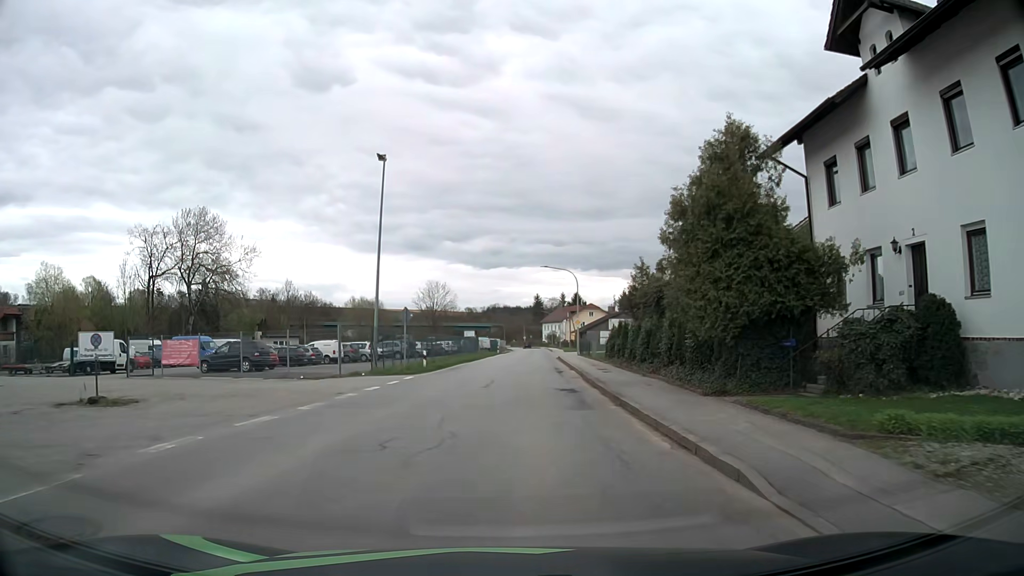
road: secondary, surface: asphalt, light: Day
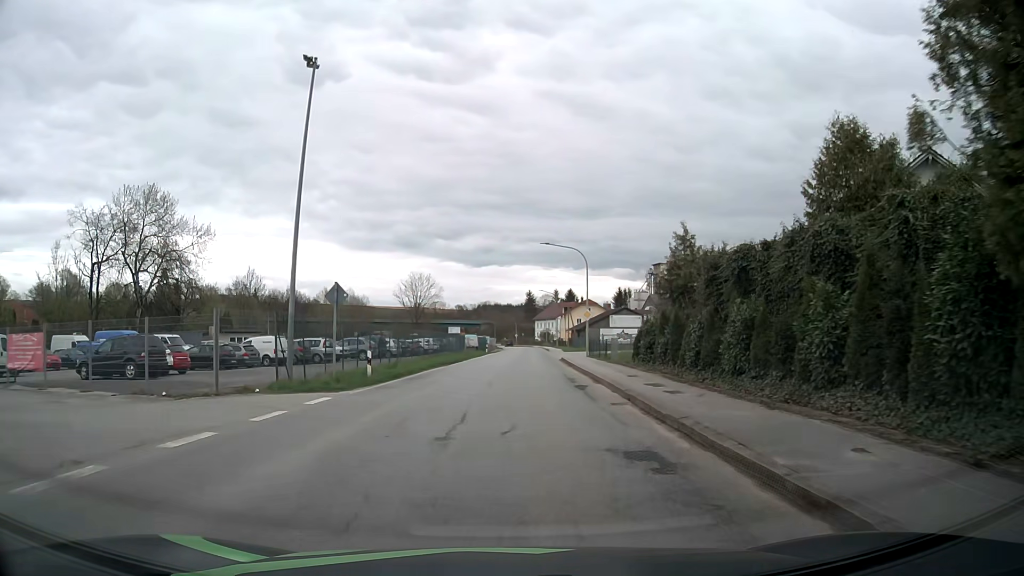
(+0.1, +11.8) m; +1°
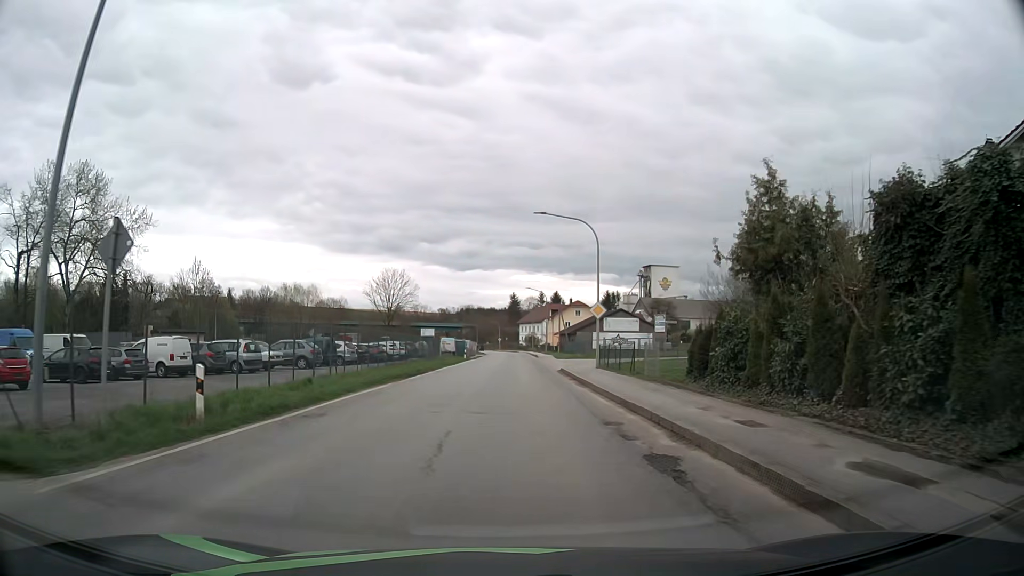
(+0.1, +11.7) m; +1°
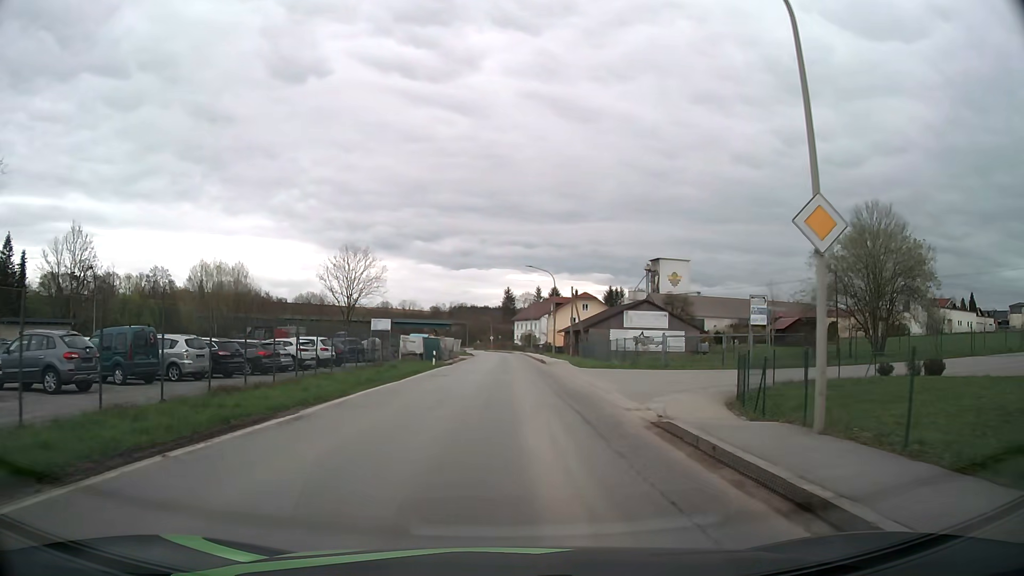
(+0.4, +23.2) m; +1°
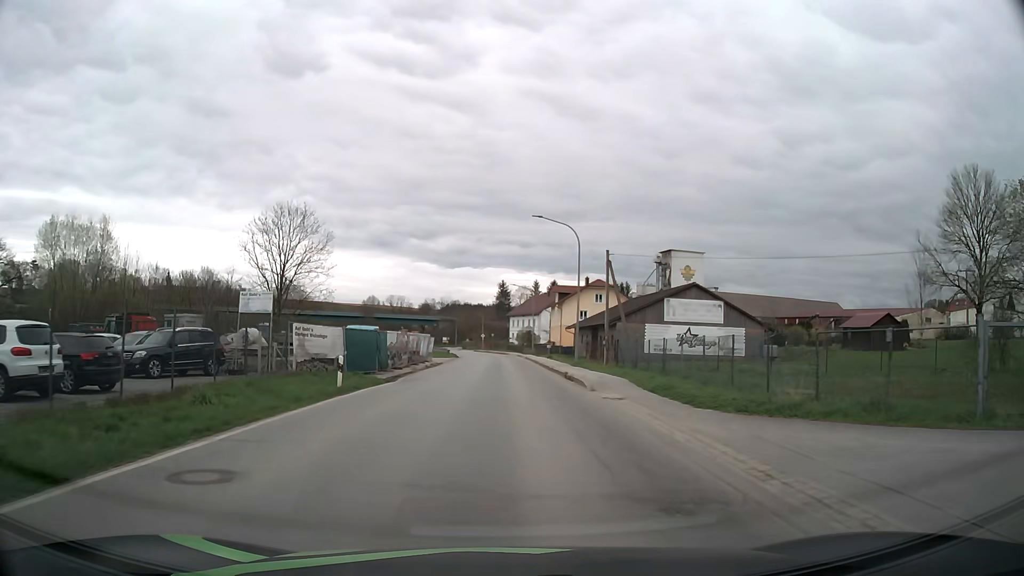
(+0.2, +23.6) m; +1°
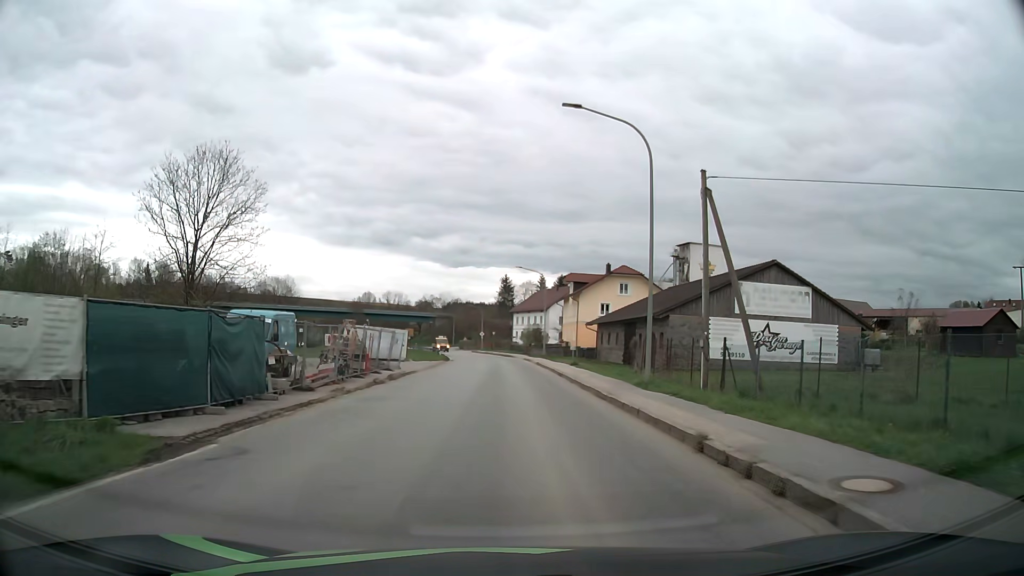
(0.0, +17.9) m; 0°
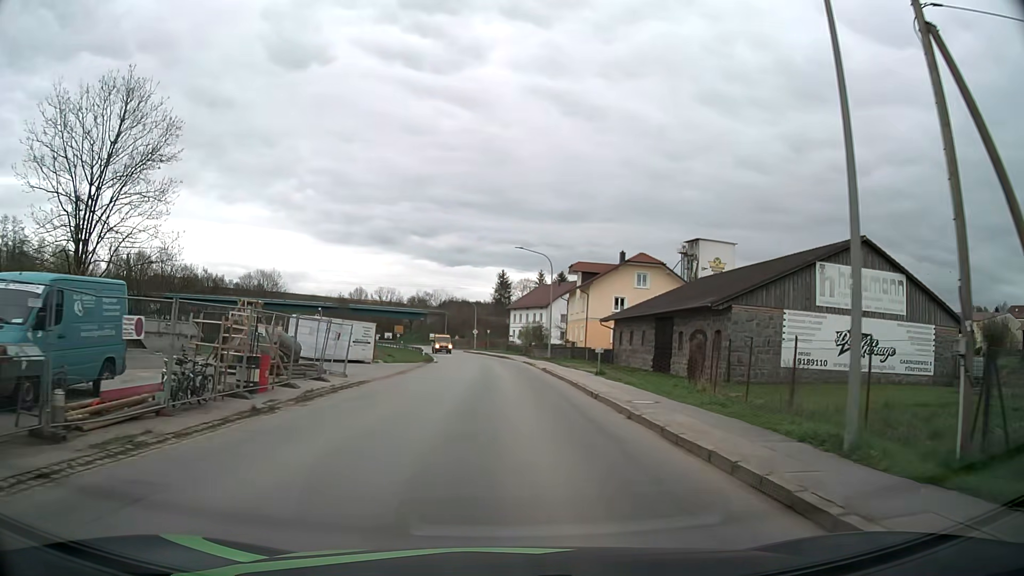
(0.0, +11.9) m; 0°
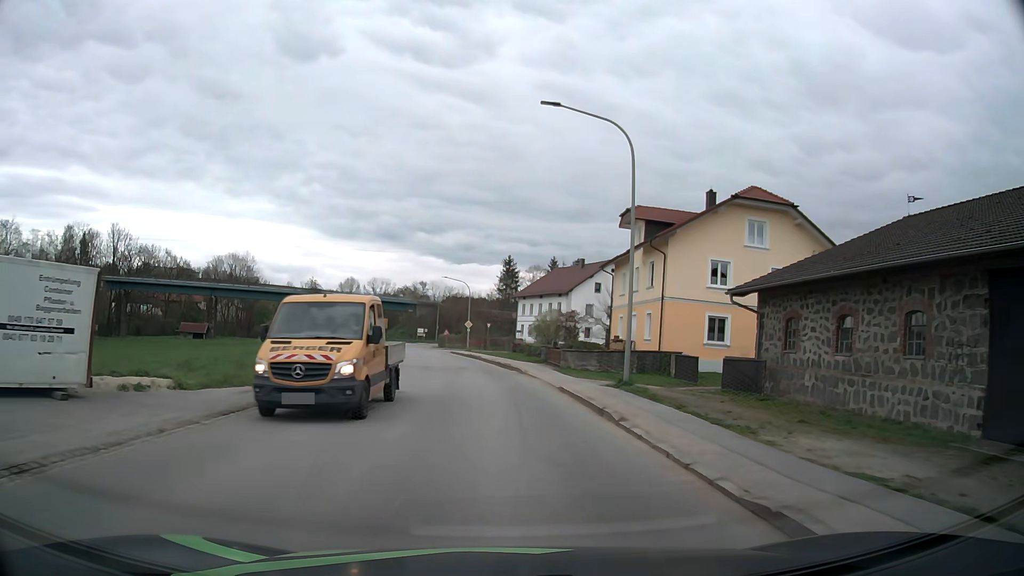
(0.0, +29.7) m; 0°
(0, +10) (-1, +20) (-1, +30) (-2, +40) (-4, +50) (-6, +60) (-8, +69) (-10, +79) (-13, +89) (-15, +98) m
